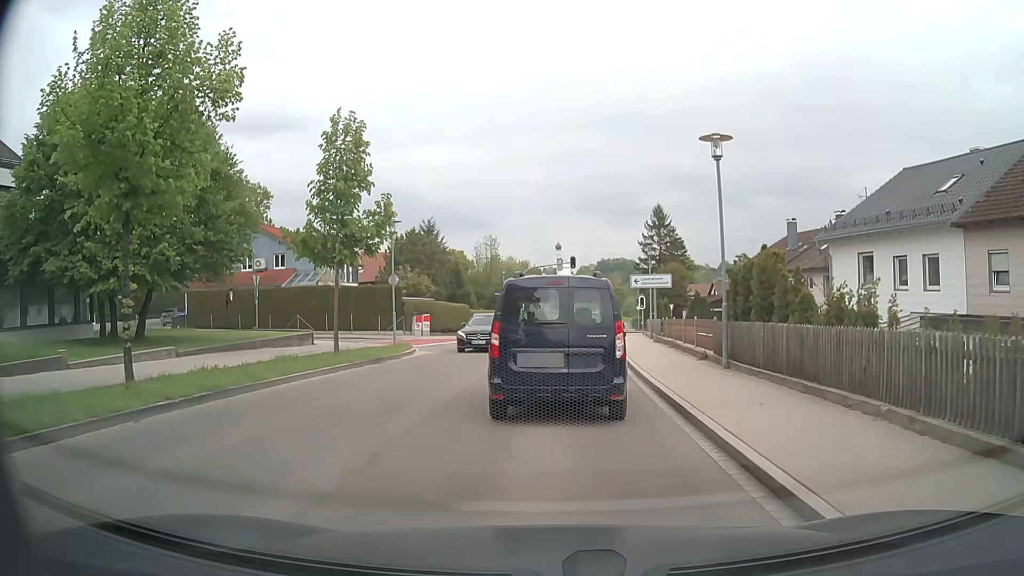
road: tertiary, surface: asphalt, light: Day
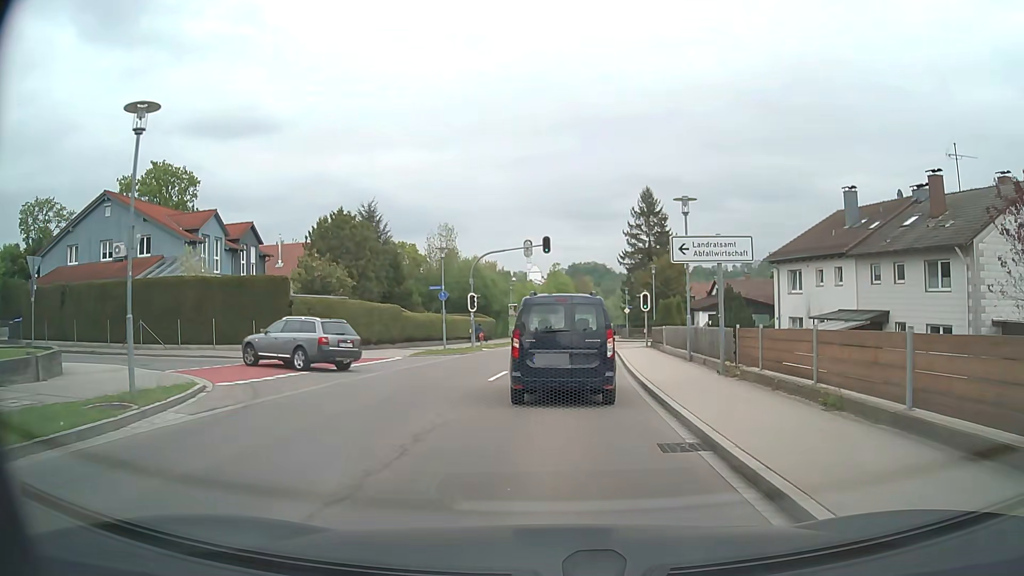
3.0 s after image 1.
(+0.4, +16.9) m; +2°
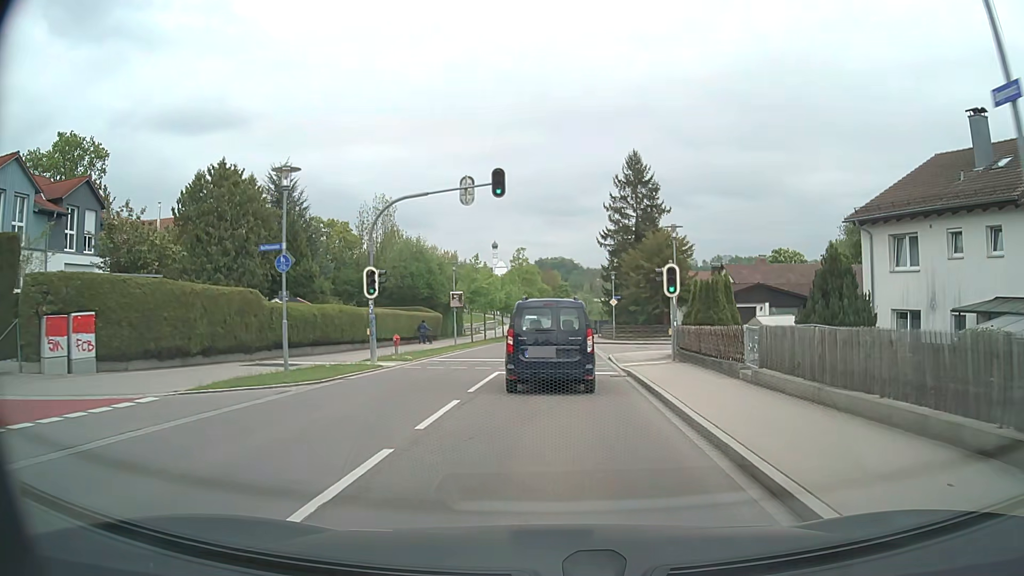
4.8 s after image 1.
(+0.4, +17.2) m; +3°
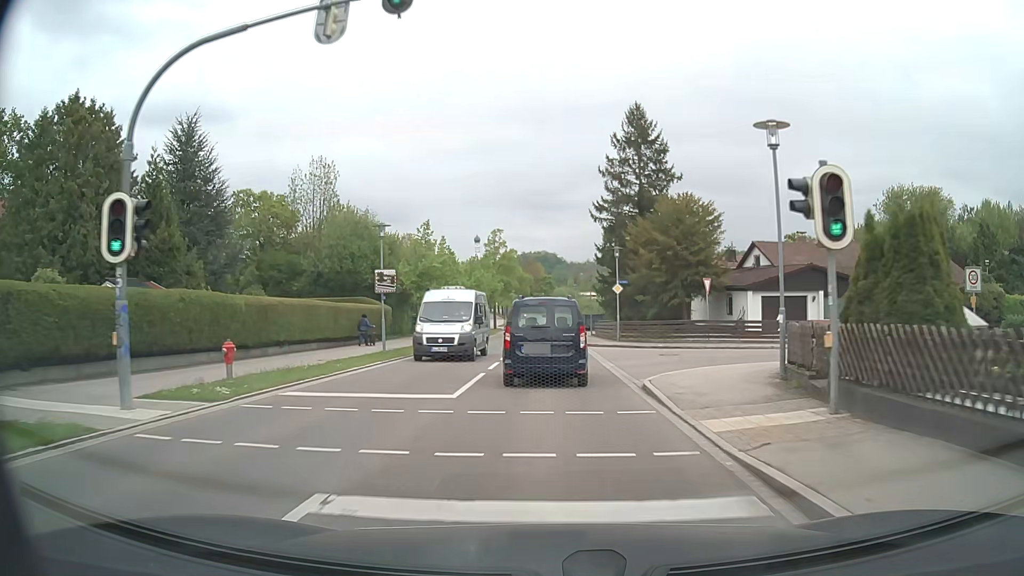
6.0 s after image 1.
(+0.2, +14.0) m; +2°
(0, +10) (0, +20) (0, +30) (0, +40) (0, +50) (0, +60) (0, +70) (0, +80) (0, +90) (0, +100) m
